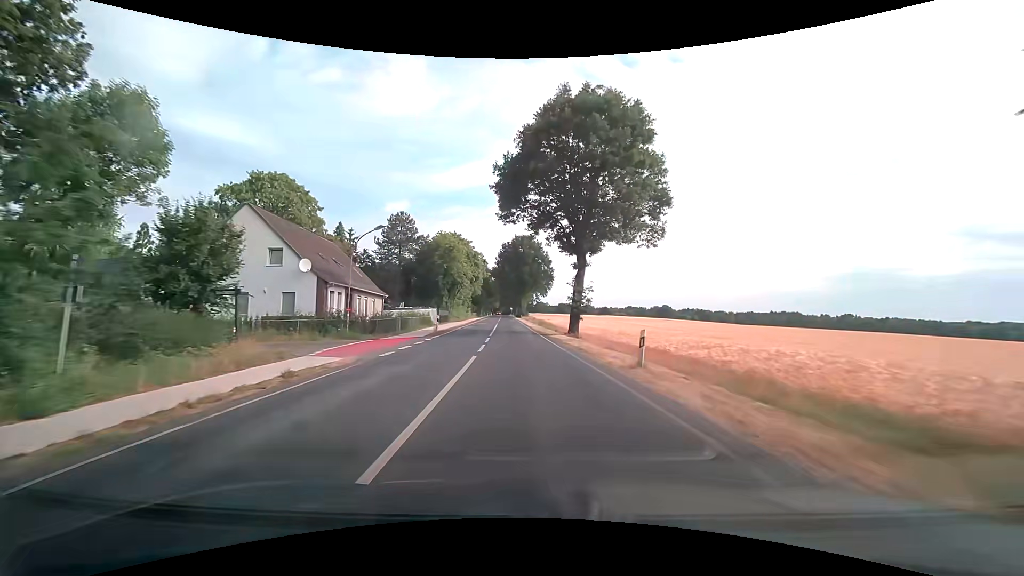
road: secondary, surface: asphalt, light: Day
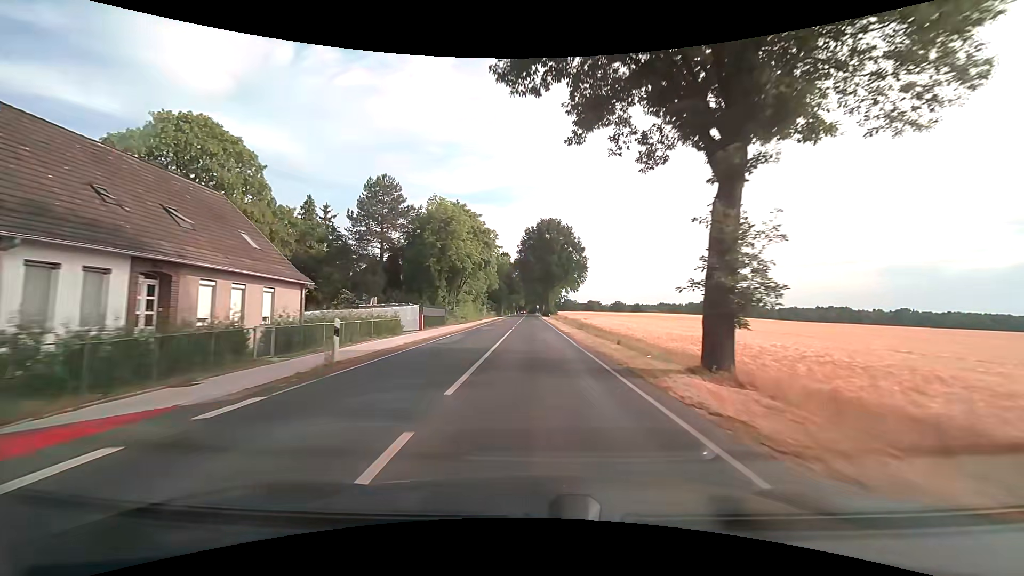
(-0.8, +21.7) m; -3°
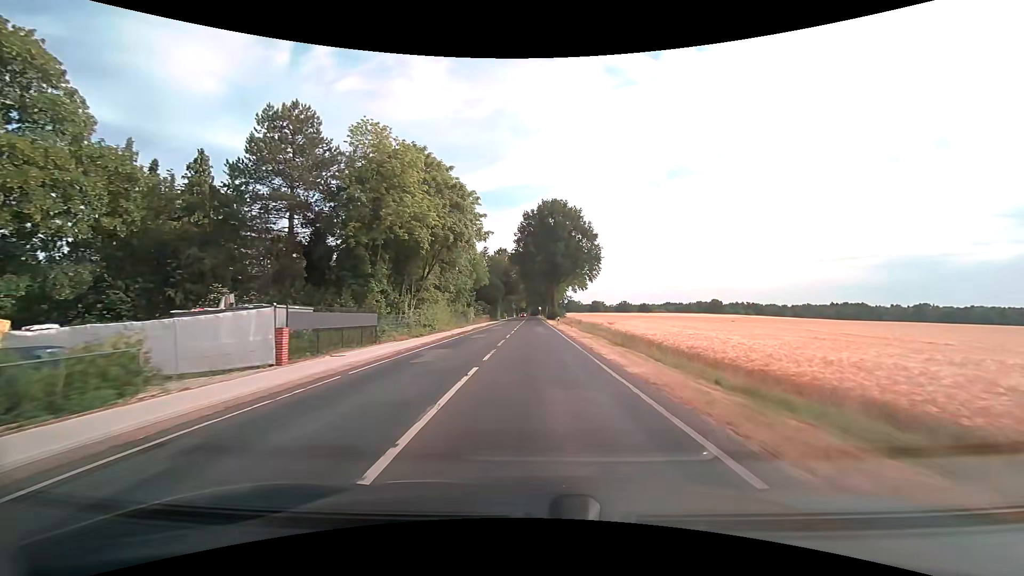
(-0.1, +21.3) m; 0°
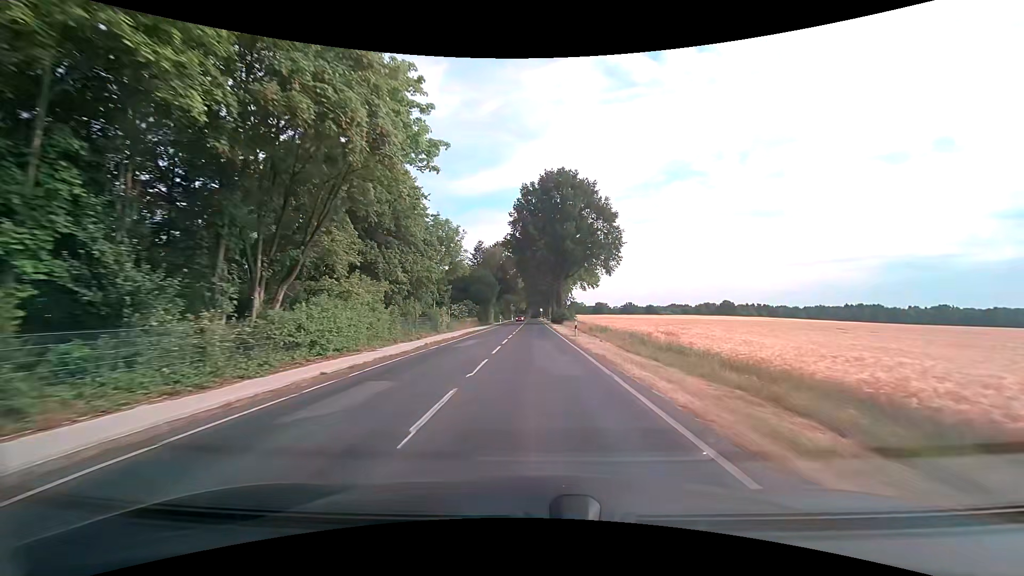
(-0.2, +21.0) m; -1°
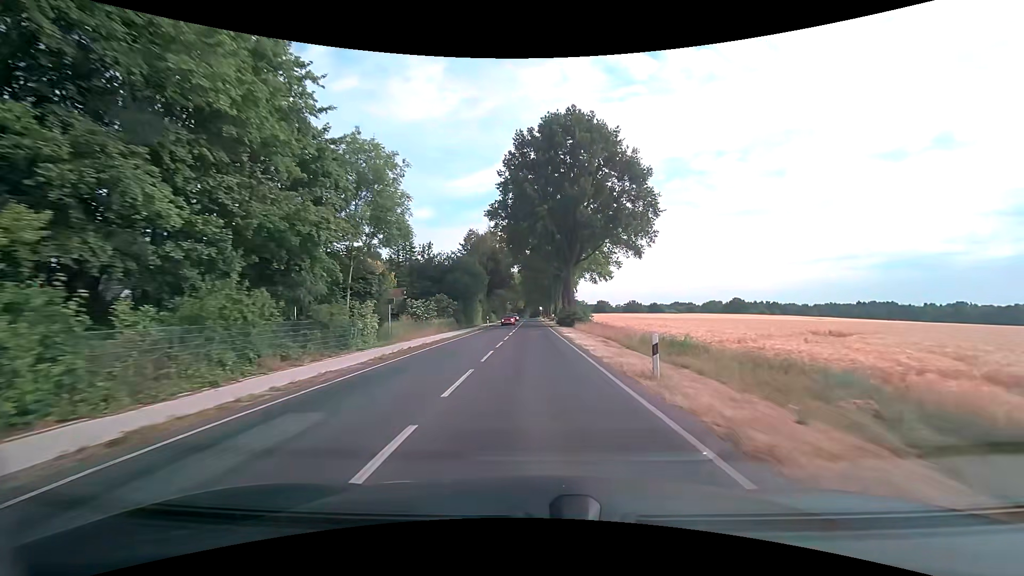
(+0.1, +20.8) m; 0°
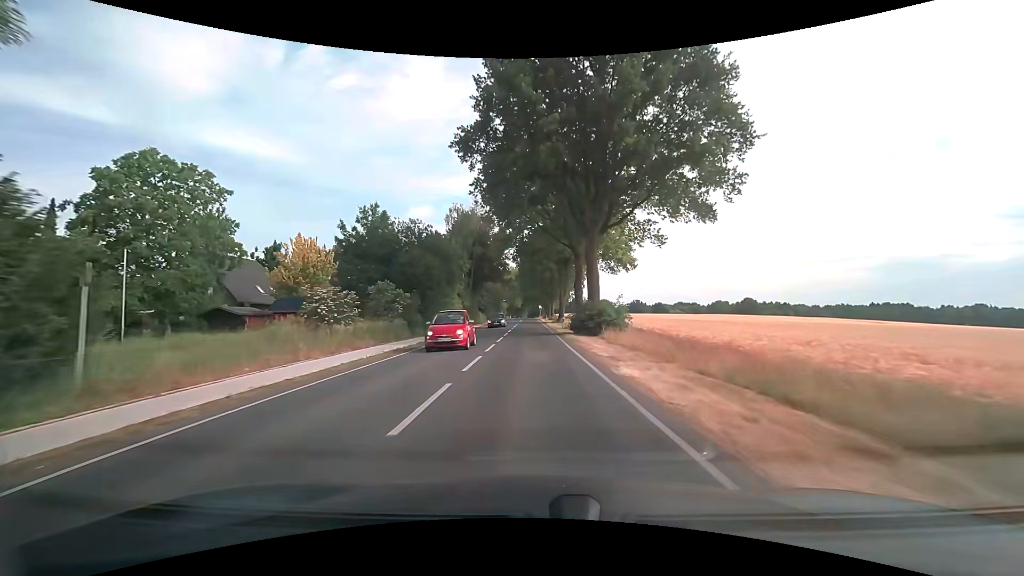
(+0.2, +20.7) m; +1°
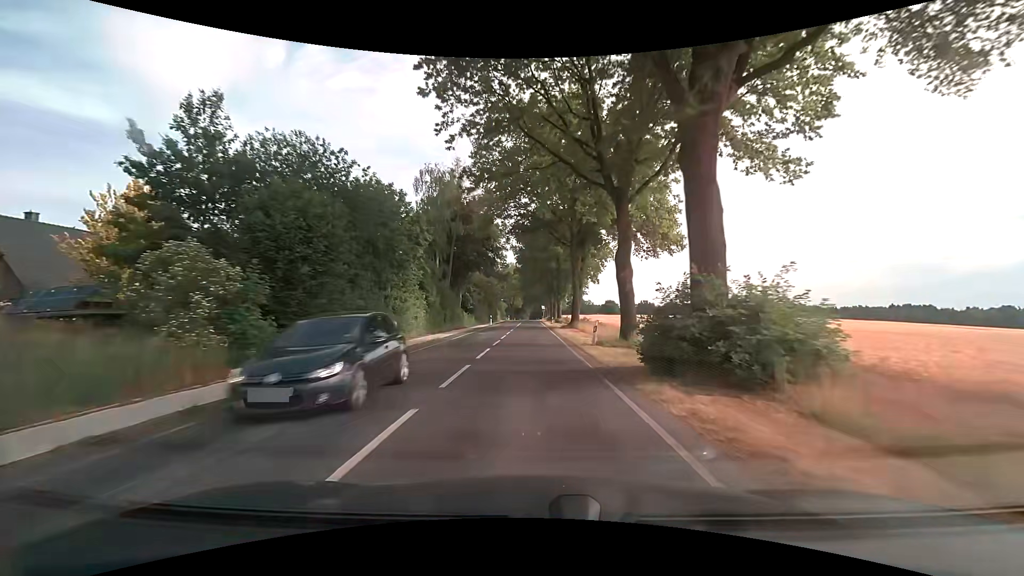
(0.0, +20.5) m; 0°
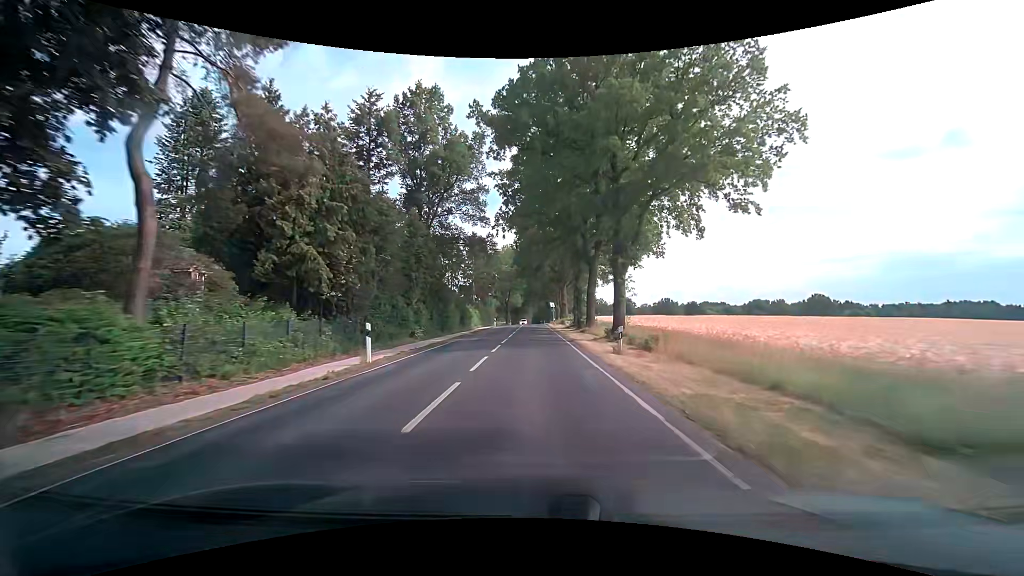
(-0.4, +51.4) m; 0°
(0, +10) (0, +20) (0, +30) (0, +40) (0, +50) (0, +60) (0, +70) (0, +80) (0, +90) (0, +100) m
